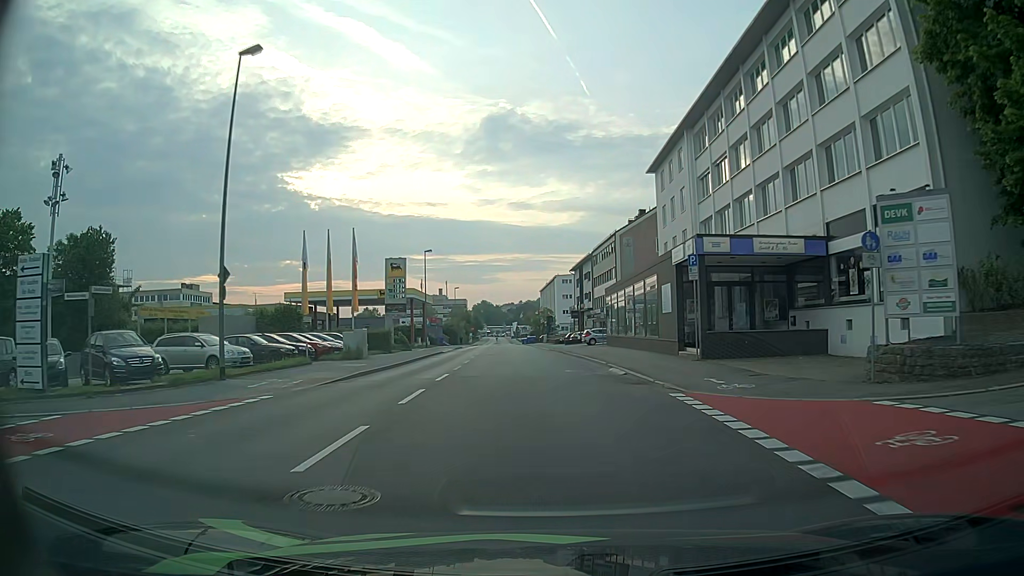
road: tertiary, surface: asphalt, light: Day
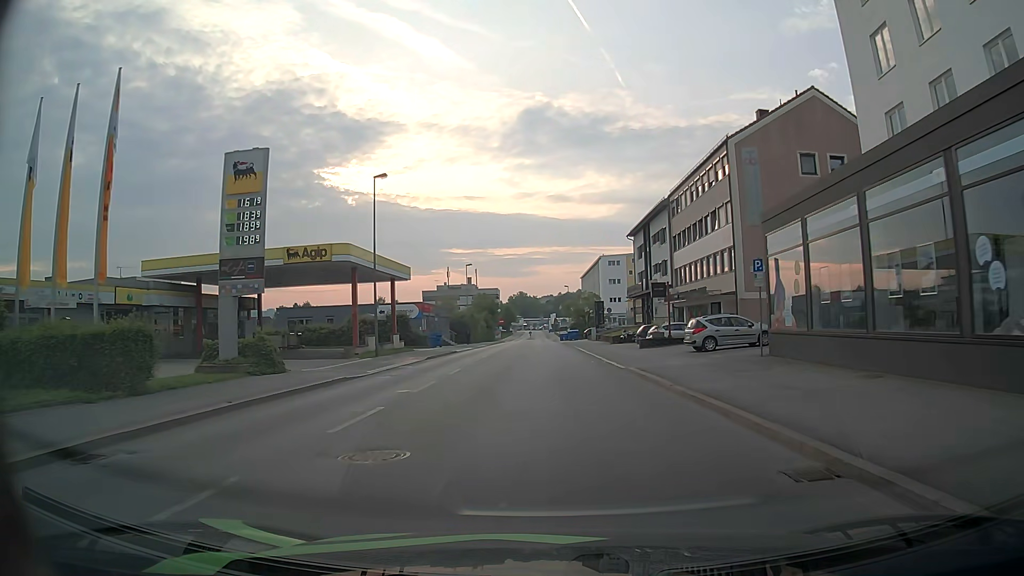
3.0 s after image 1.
(-1.4, +33.7) m; -4°
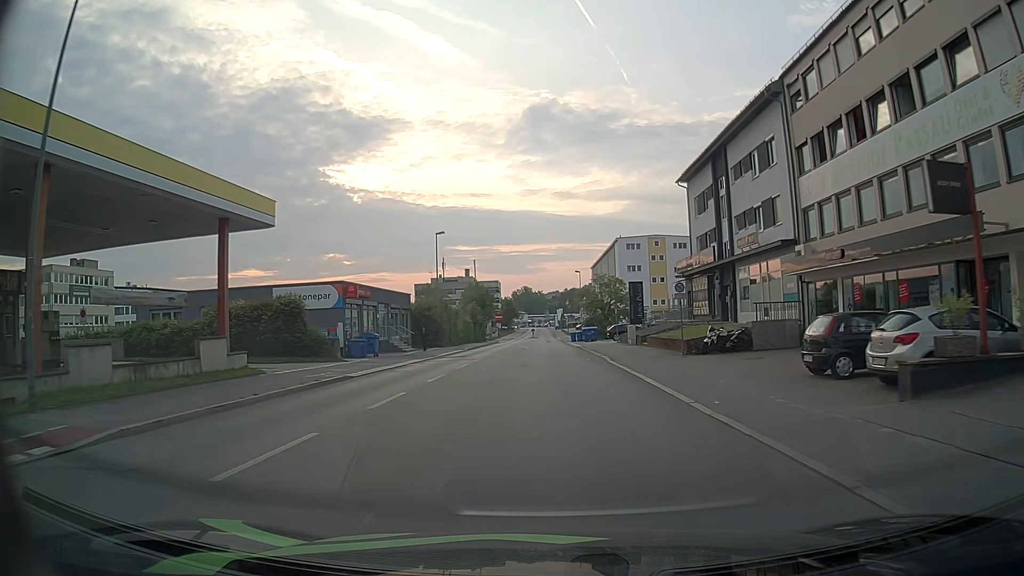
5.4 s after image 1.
(-0.2, +27.6) m; -1°
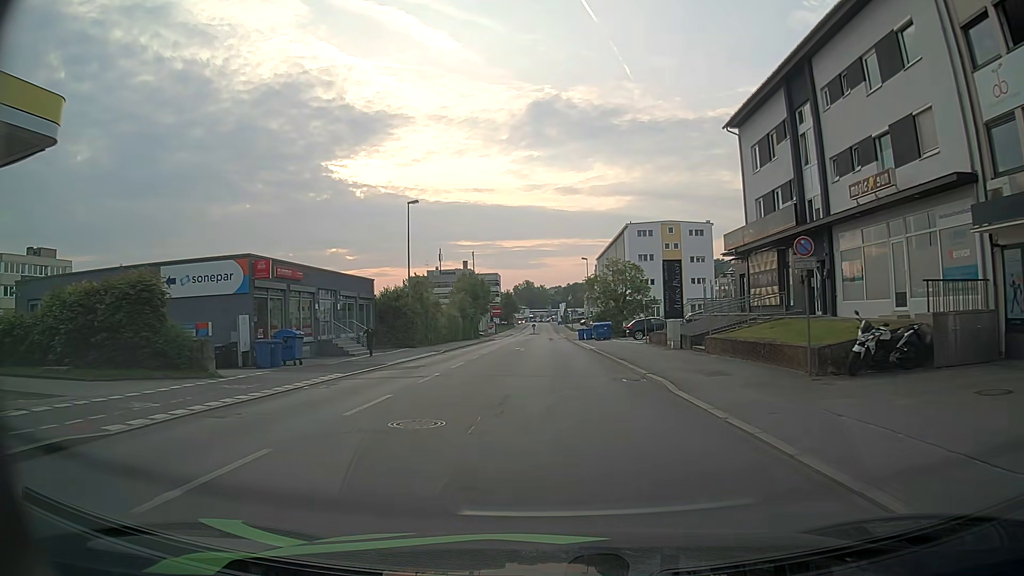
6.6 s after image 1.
(-0.1, +13.3) m; -1°
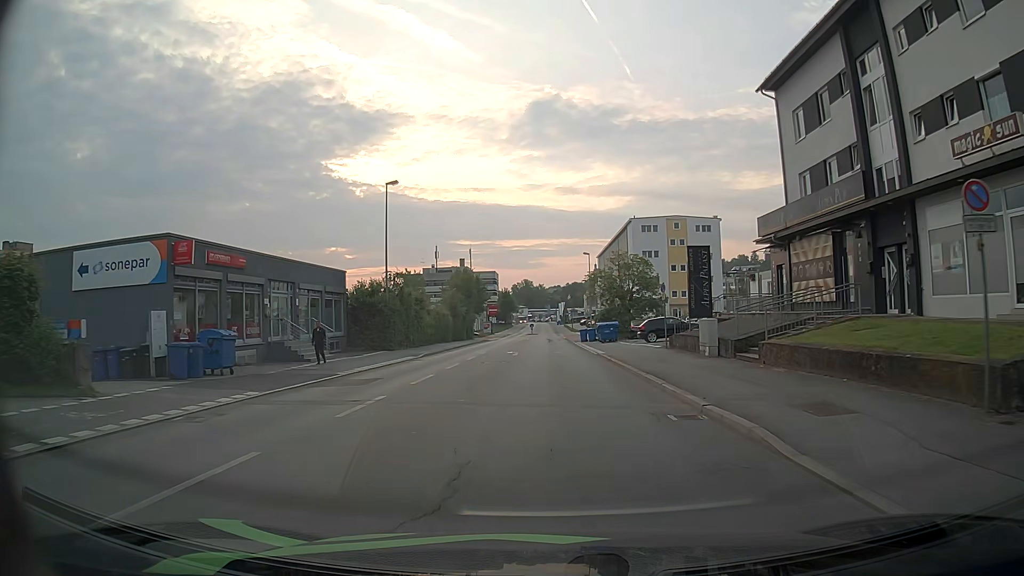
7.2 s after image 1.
(+0.1, +6.4) m; +1°
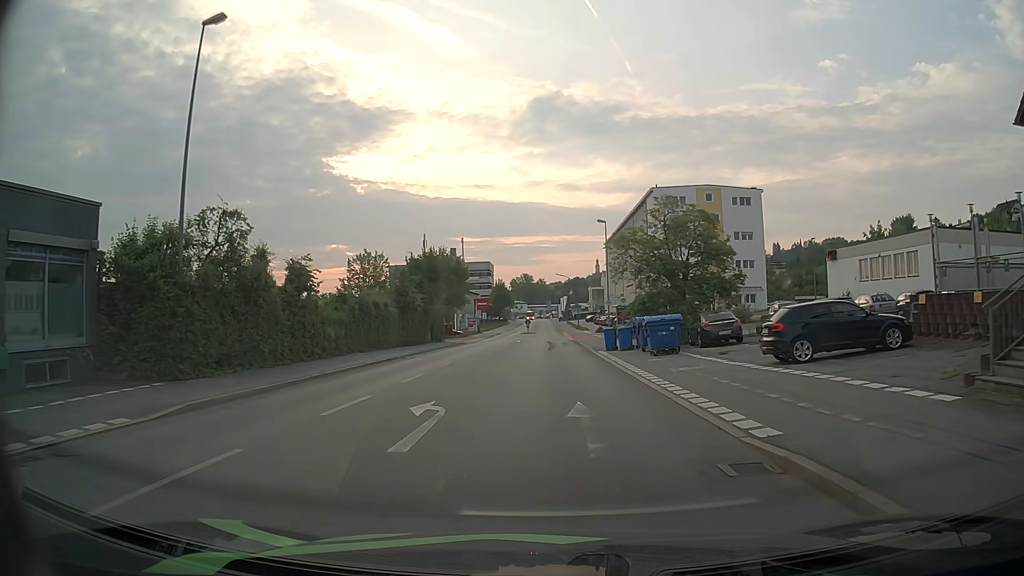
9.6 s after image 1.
(0.0, +24.0) m; 0°
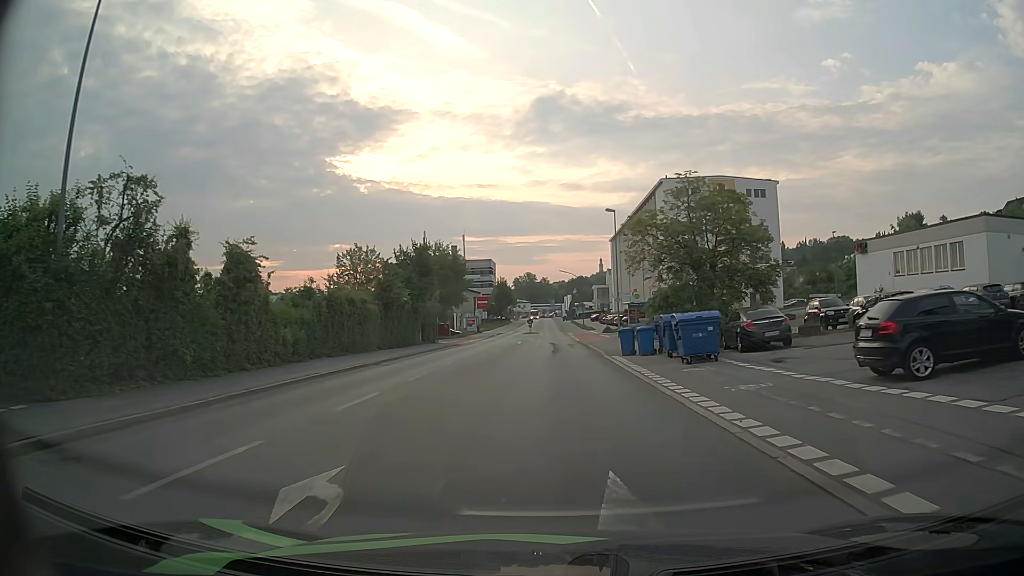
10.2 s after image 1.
(0.0, +5.5) m; -1°
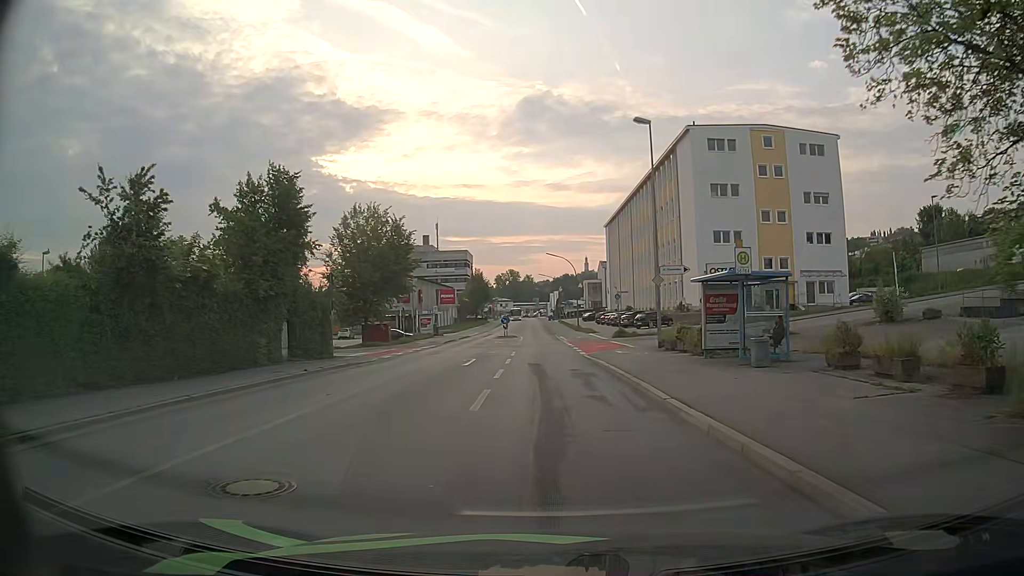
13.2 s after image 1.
(+0.2, +24.7) m; +1°
(0, +10) (0, +20) (0, +30) (+4, +39) (+13, +42) (+23, +41) (+33, +42) (+43, +42) (+53, +42) (+63, +42) m
